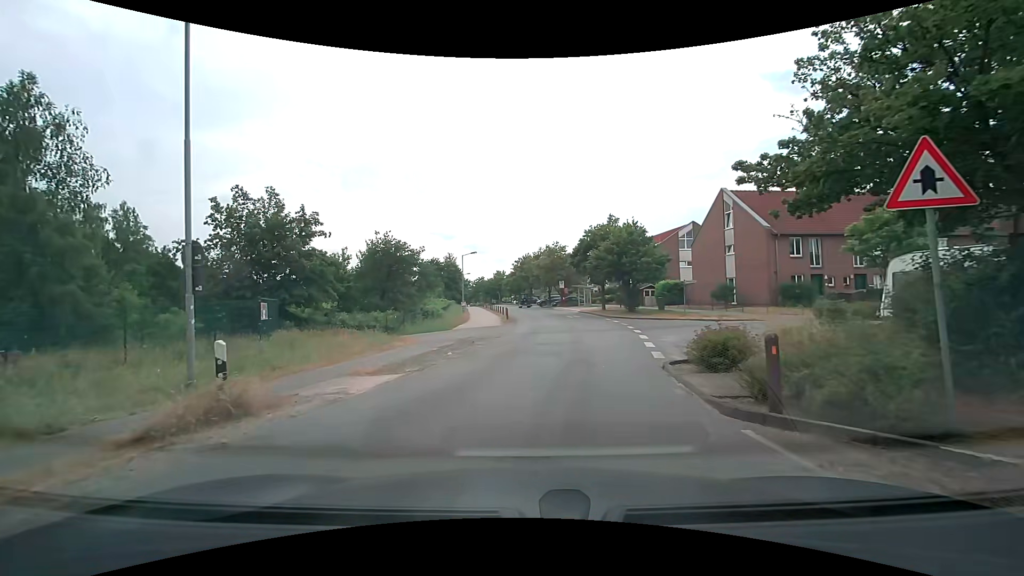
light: Day
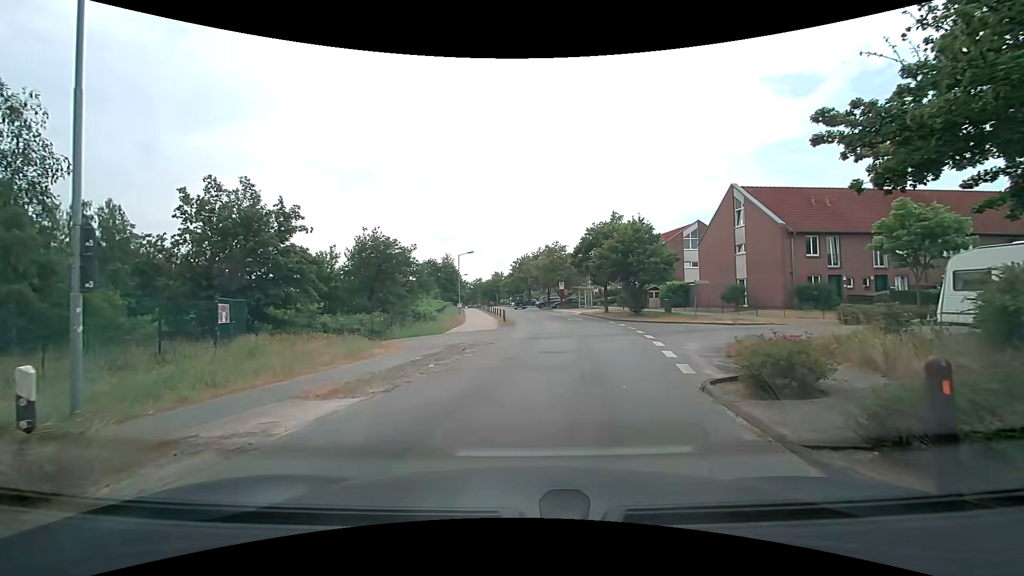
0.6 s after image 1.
(0.0, +2.4) m; +1°
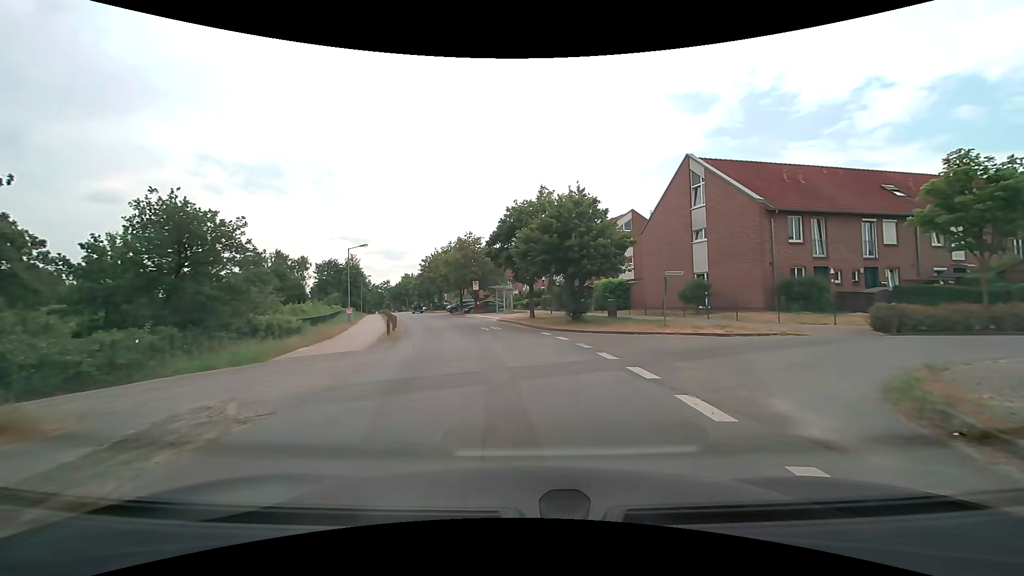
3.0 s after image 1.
(+0.7, +10.9) m; +9°
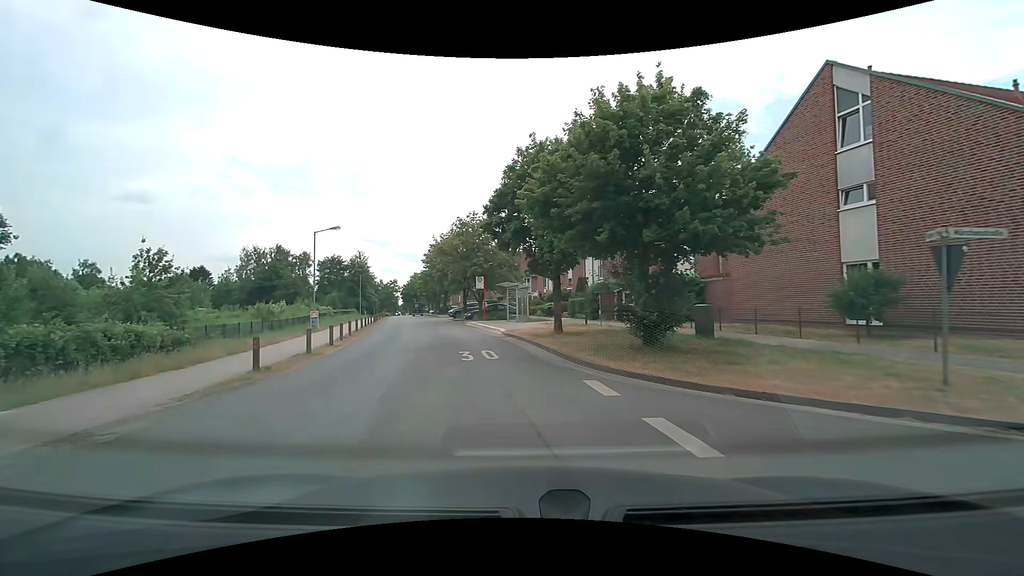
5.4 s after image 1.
(0.0, +13.3) m; -2°
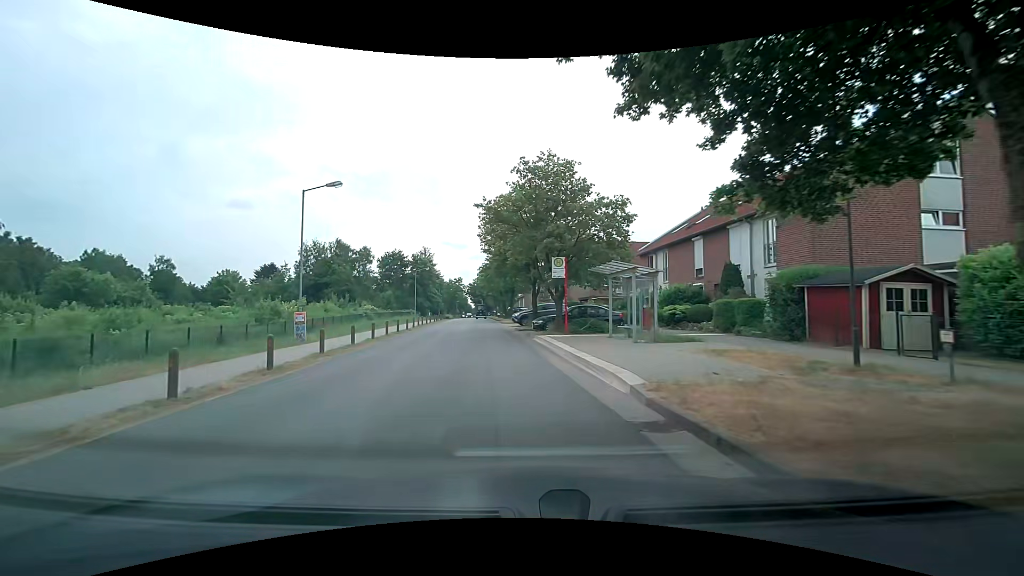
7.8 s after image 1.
(-1.6, +15.9) m; -8°
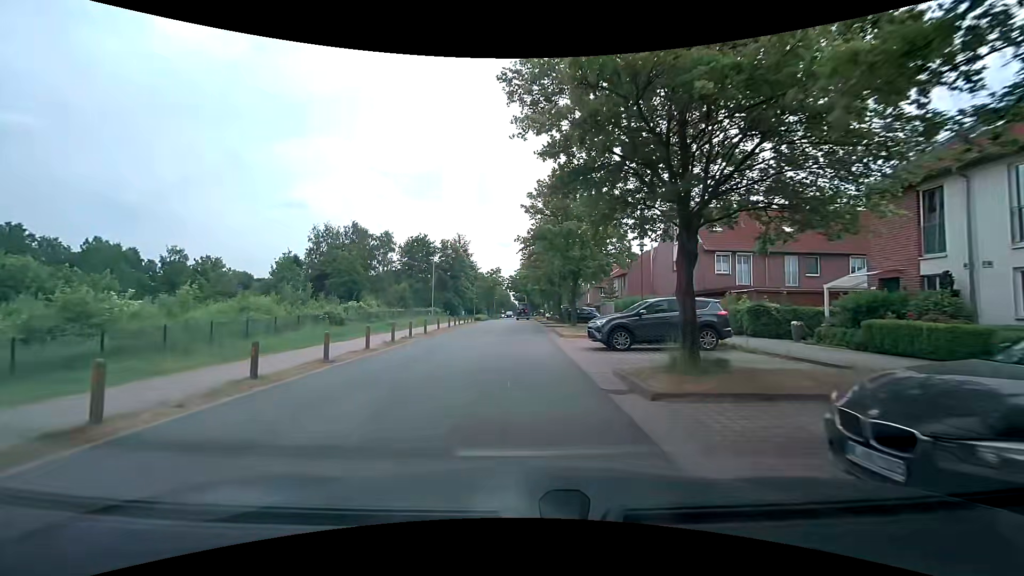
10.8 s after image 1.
(-1.8, +21.7) m; -6°
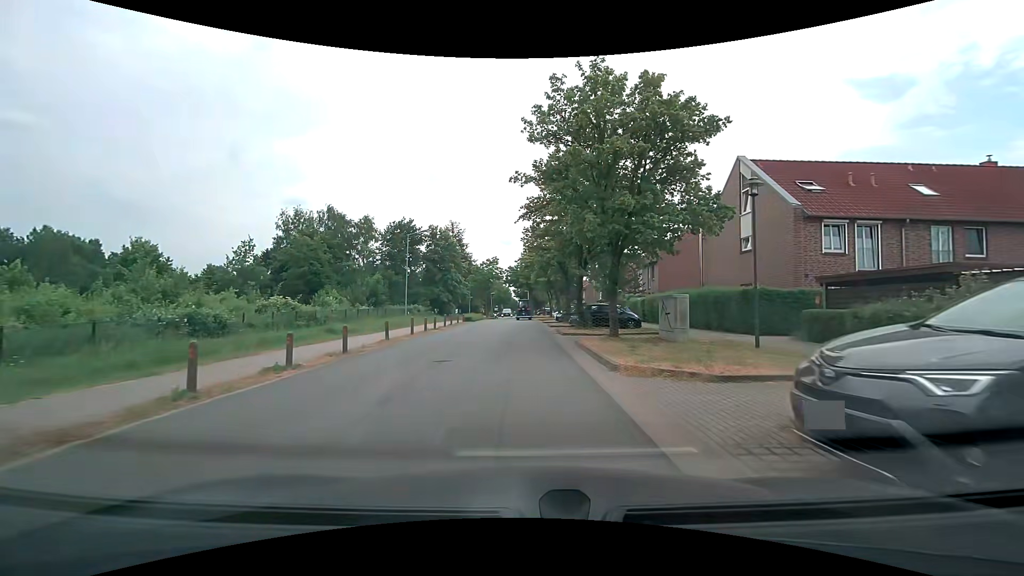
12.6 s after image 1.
(0.0, +13.0) m; 0°
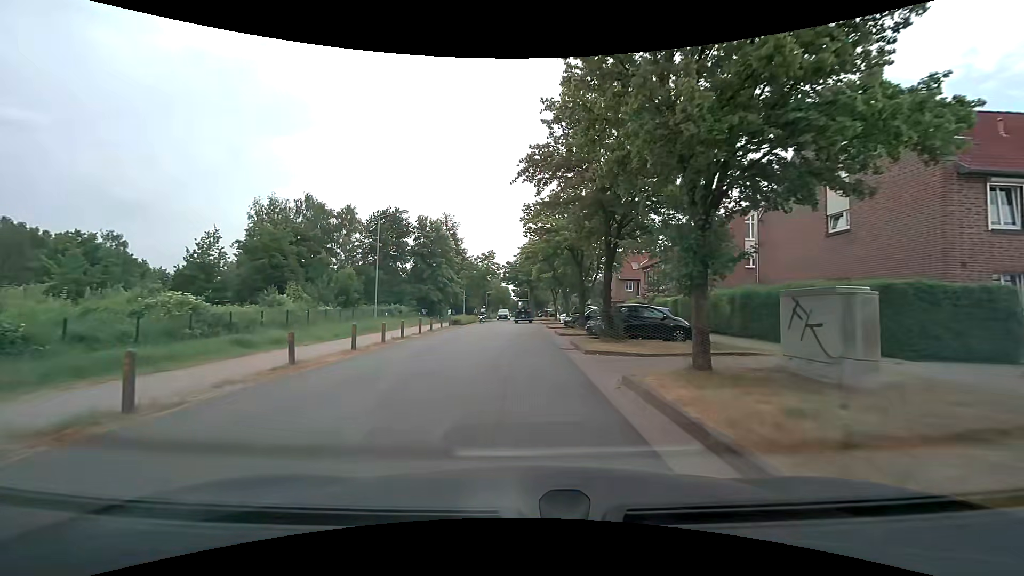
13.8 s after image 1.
(0.0, +8.4) m; 0°
